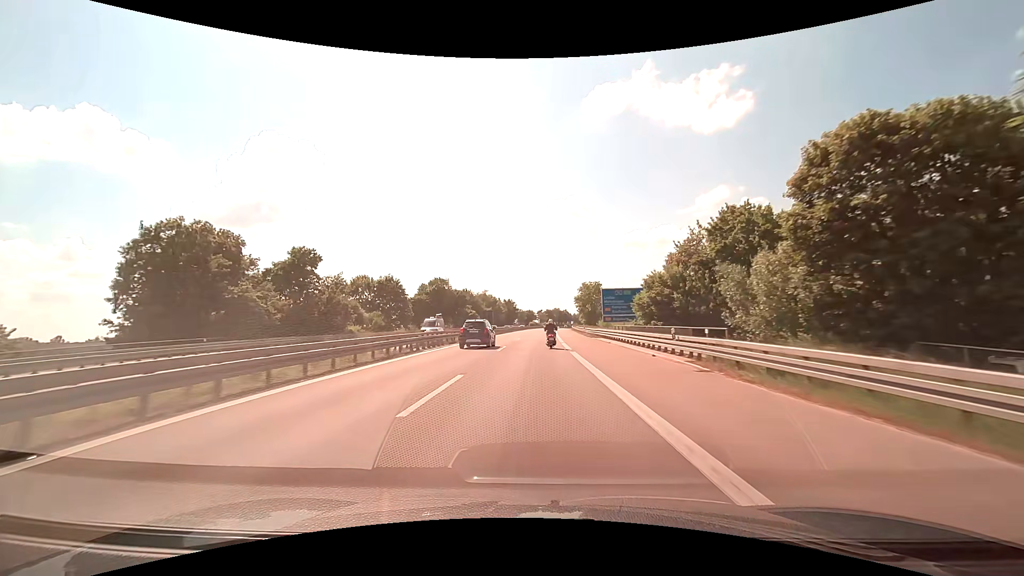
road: motorway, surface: asphalt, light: Day
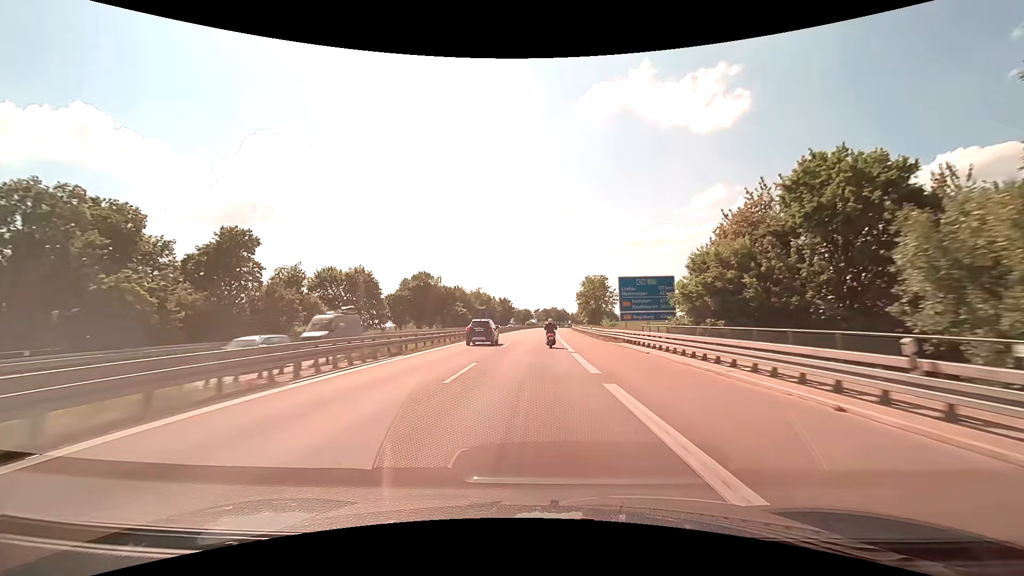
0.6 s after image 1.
(+0.1, +13.8) m; 0°
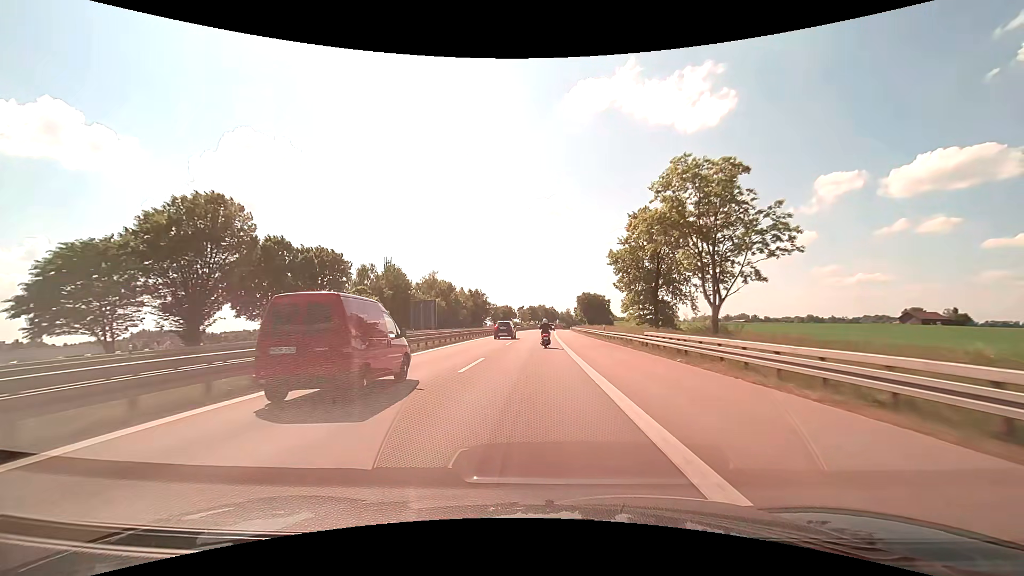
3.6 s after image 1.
(+1.0, +69.3) m; +2°
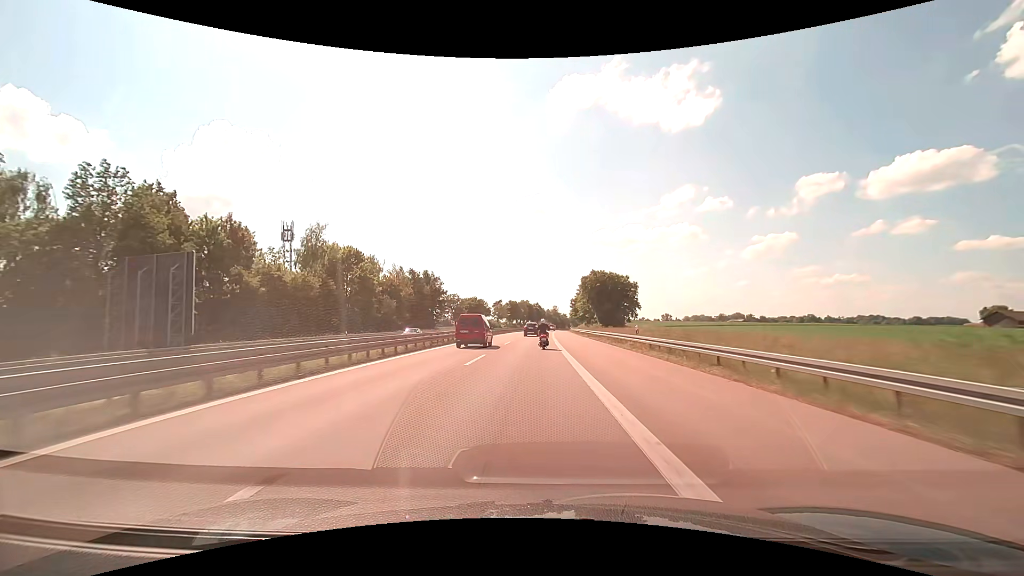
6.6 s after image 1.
(+1.0, +69.5) m; +2°
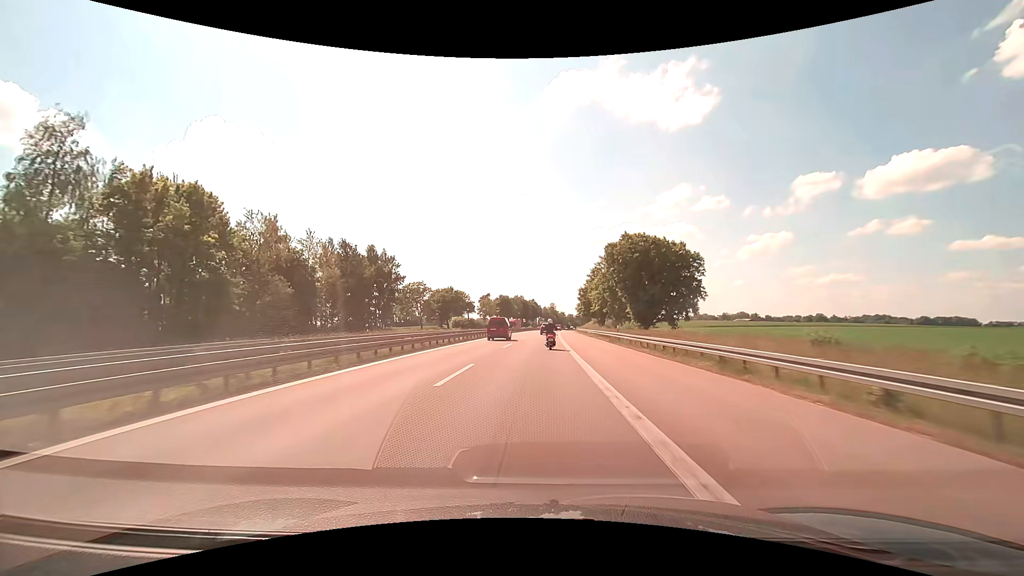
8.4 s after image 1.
(+0.1, +41.6) m; 0°
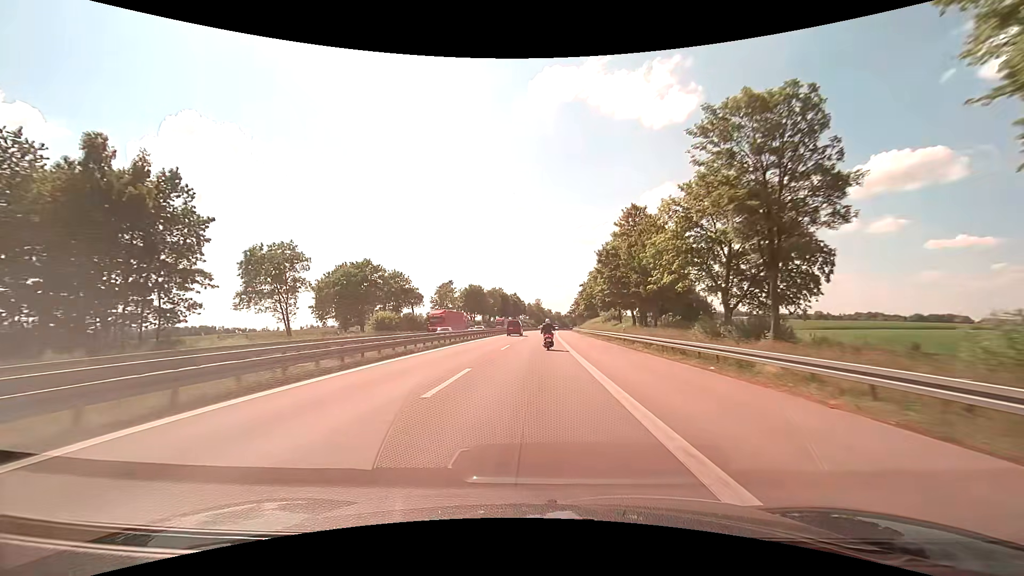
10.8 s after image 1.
(+0.9, +55.6) m; +2°
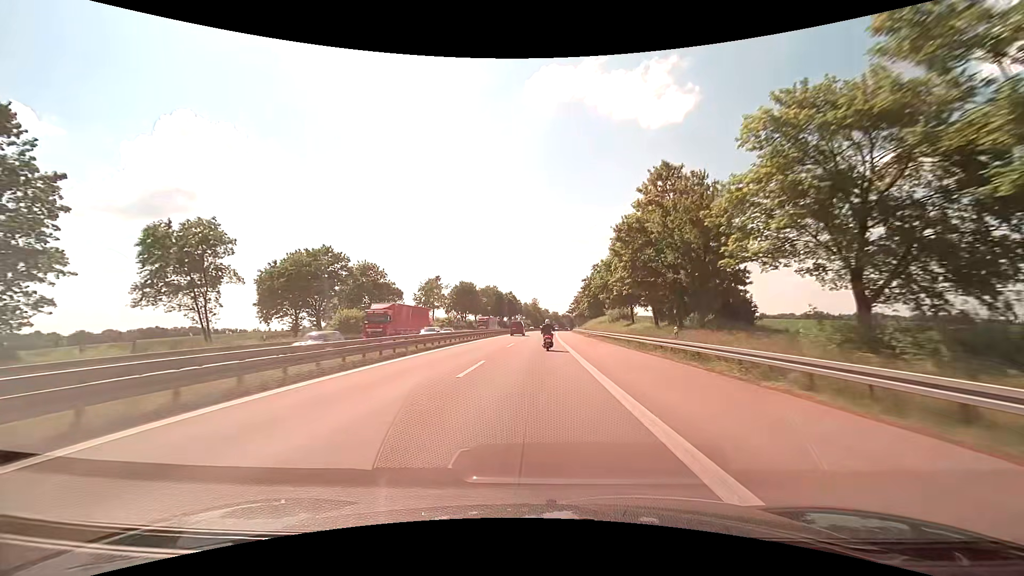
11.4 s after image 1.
(0.0, +13.9) m; 0°
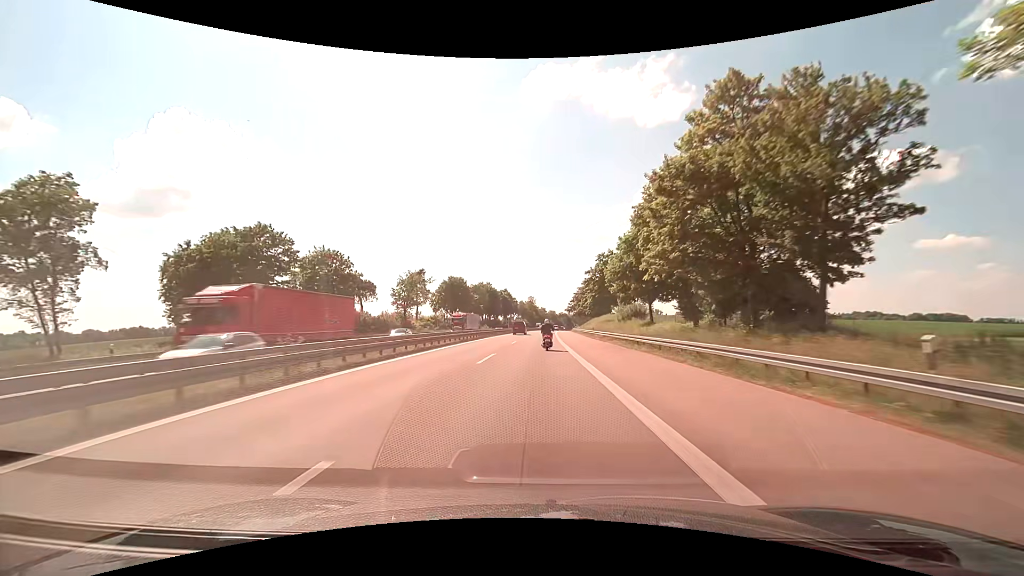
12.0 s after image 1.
(0.0, +13.9) m; 0°
(0, +10) (0, +20) (0, +30) (0, +40) (0, +50) (+1, +60) (+1, +70) (+1, +80) (+2, +90) (+2, +100) m
